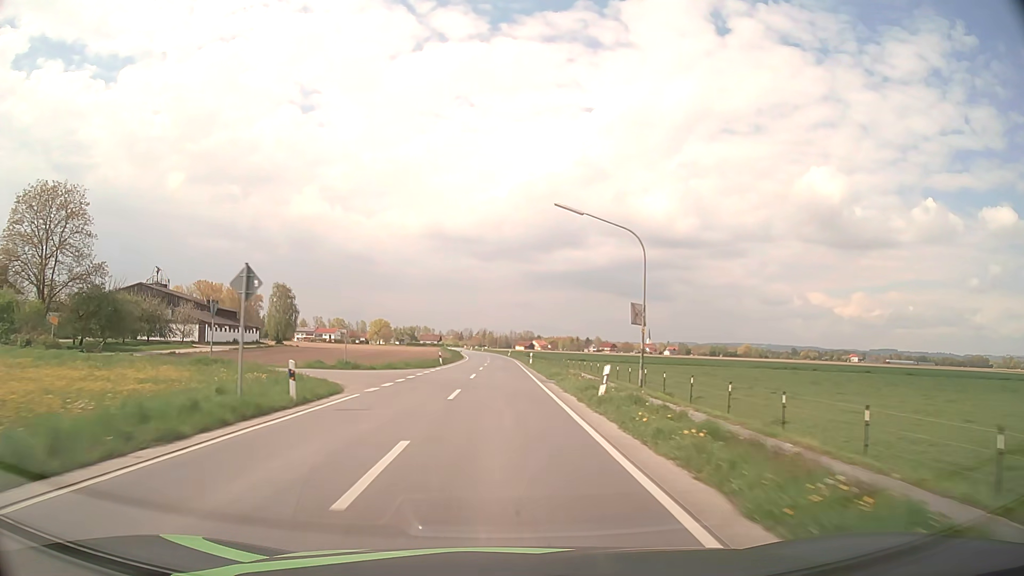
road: secondary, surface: asphalt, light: Day
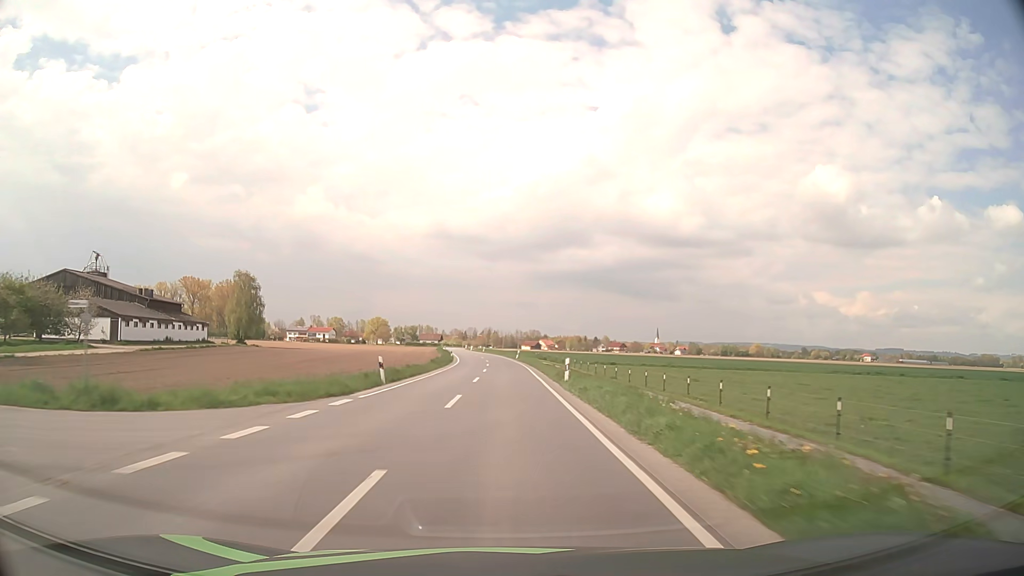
(-0.1, +26.5) m; 0°
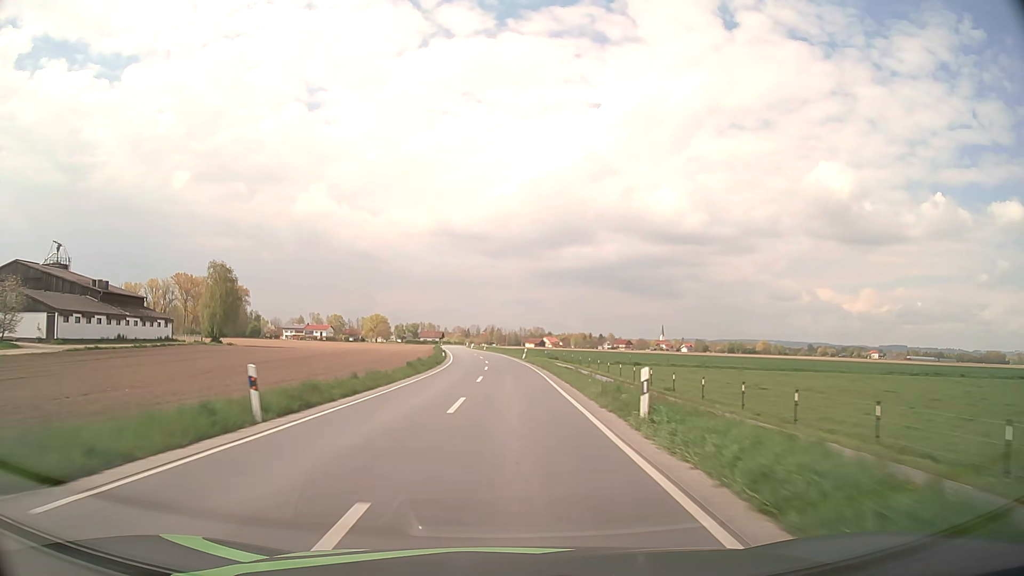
(-0.1, +13.5) m; 0°
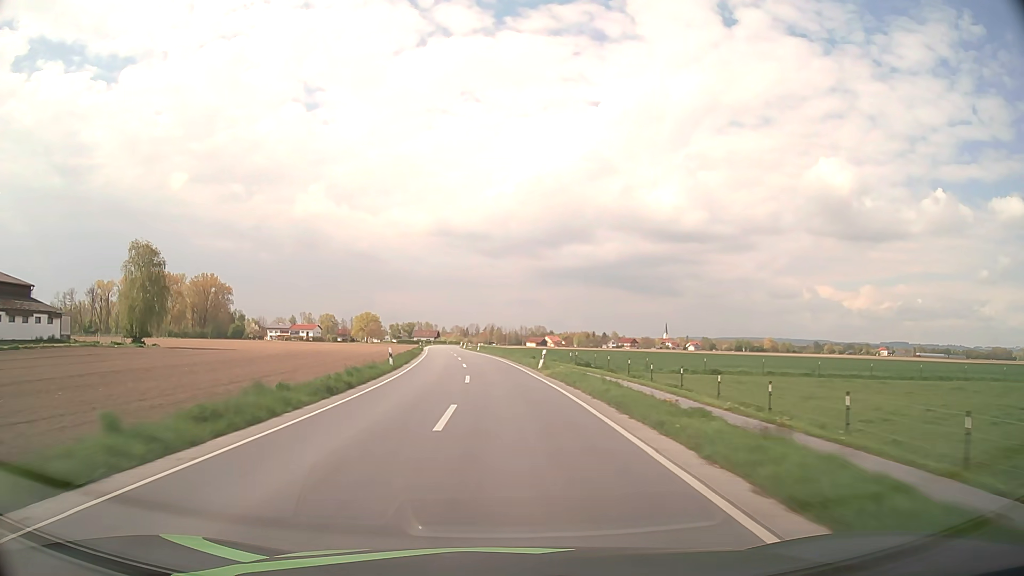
(0.0, +27.3) m; 0°
(0, +10) (0, +20) (-1, +30) (-1, +40) (-2, +50) (-3, +60) (-4, +70) (-5, +80) (-6, +90) (-7, +100) m
